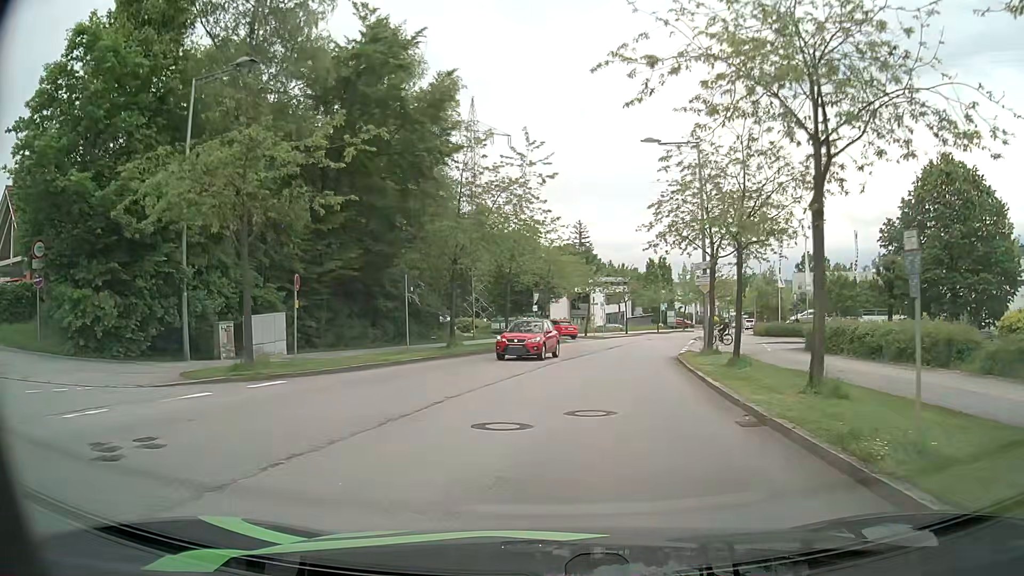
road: residential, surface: asphalt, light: Day
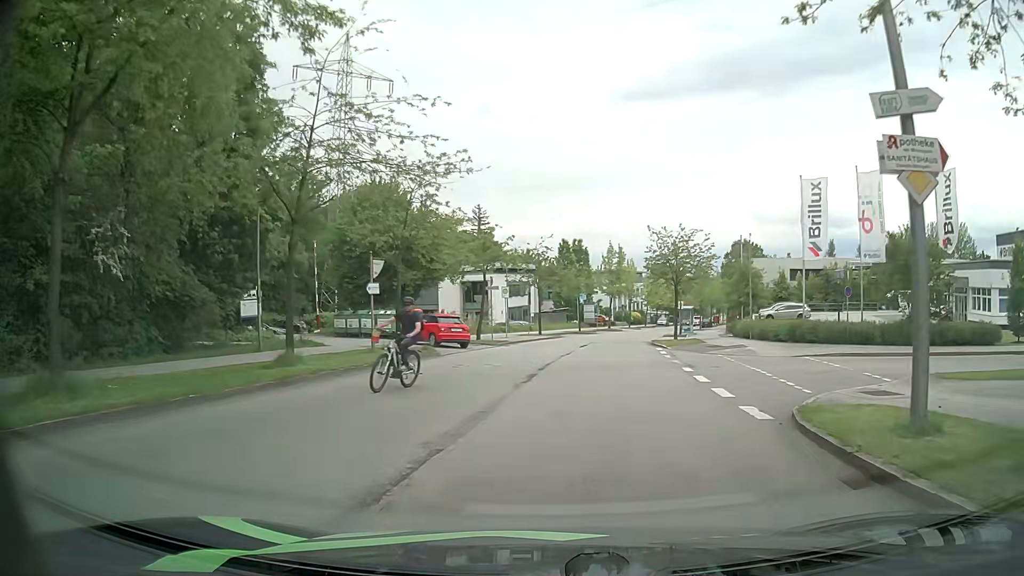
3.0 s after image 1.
(+1.2, +21.9) m; +8°
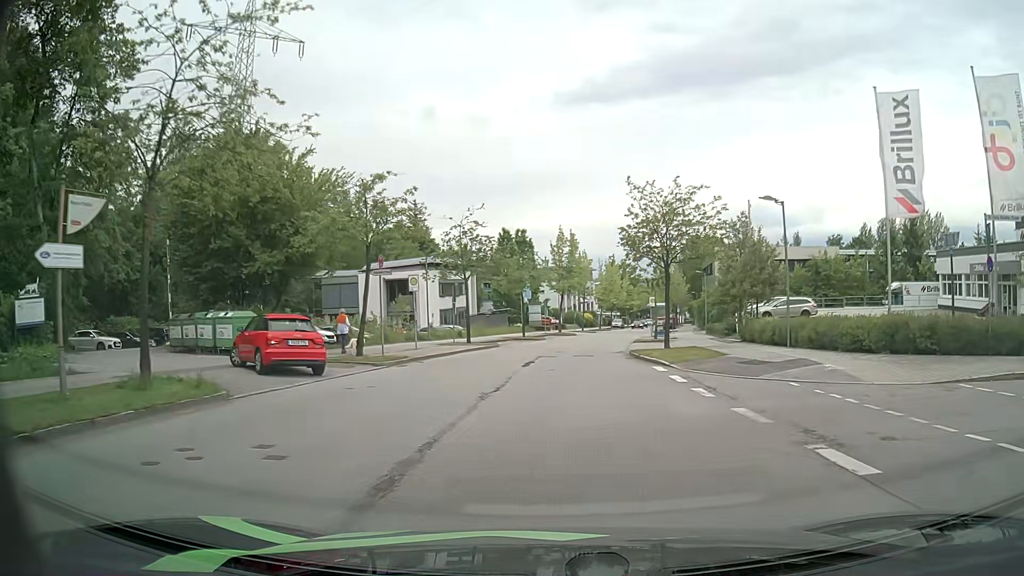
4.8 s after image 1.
(+0.5, +13.3) m; +5°
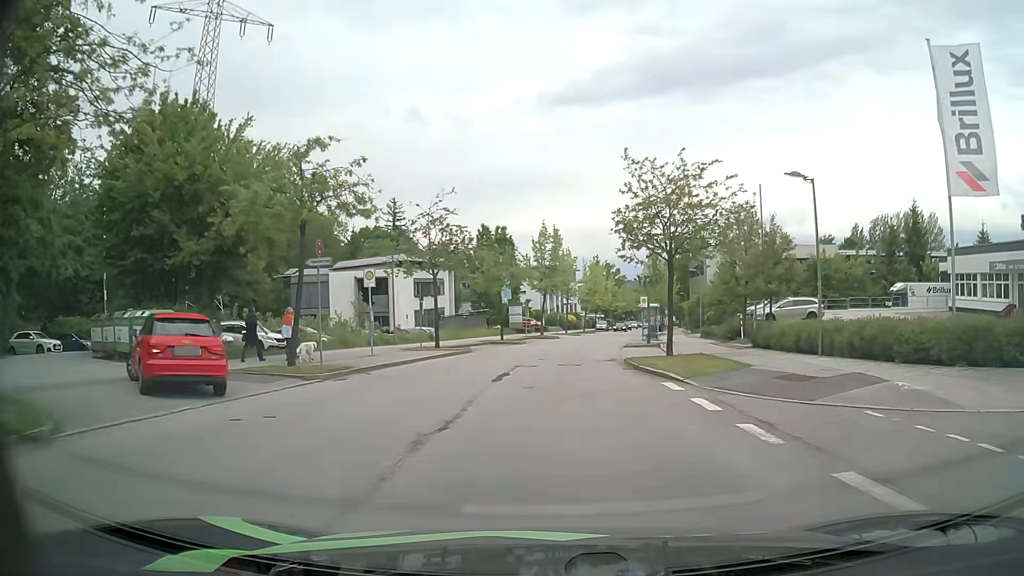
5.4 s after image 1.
(0.0, +4.4) m; +1°
(0, +10) (+1, +20) (+2, +30) (+3, +40) (+4, +50) (+6, +60) (+8, +69) (+10, +79) (+12, +89) (+14, +99) m
